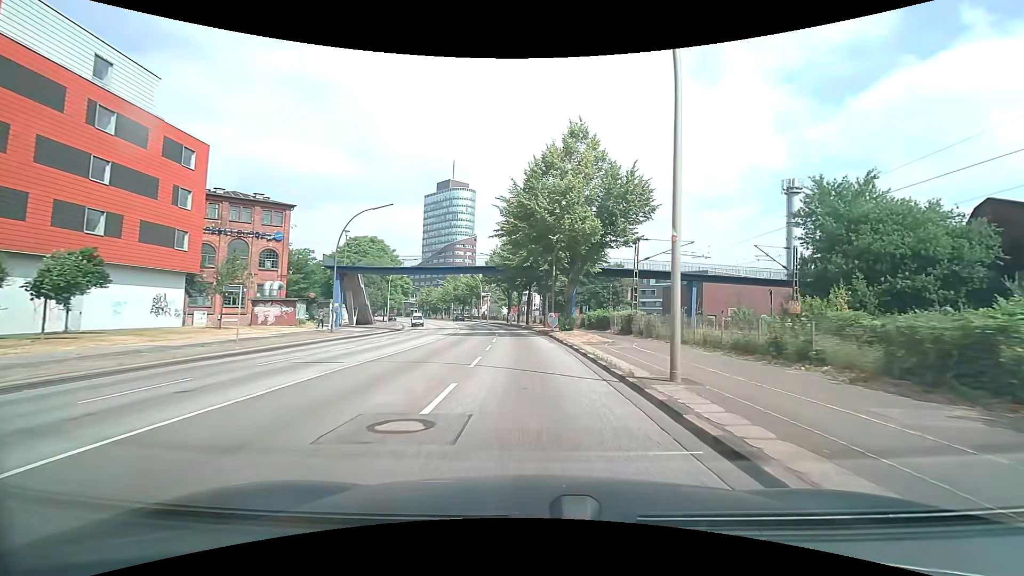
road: primary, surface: asphalt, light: Day
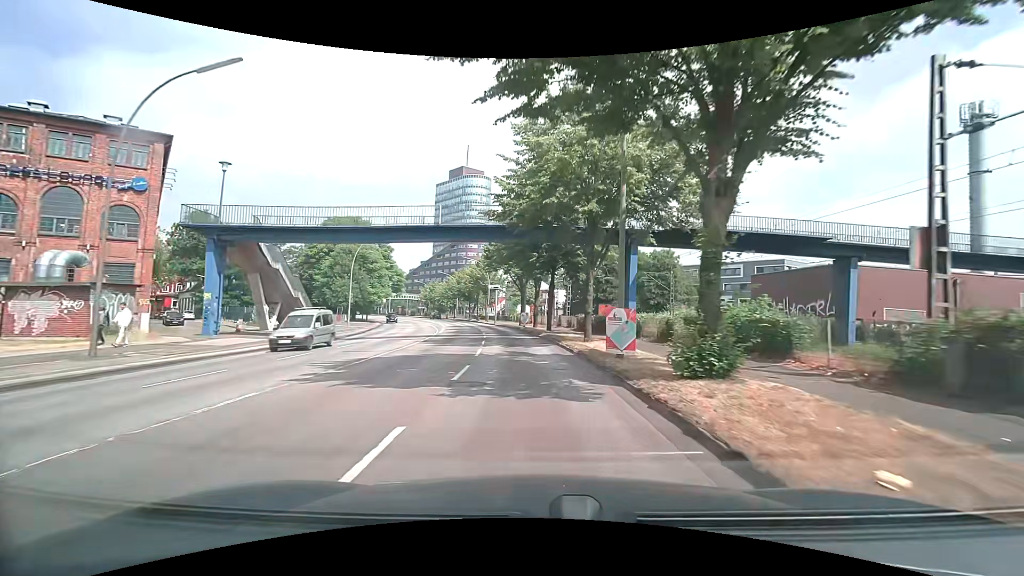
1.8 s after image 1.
(-0.3, +22.8) m; -2°
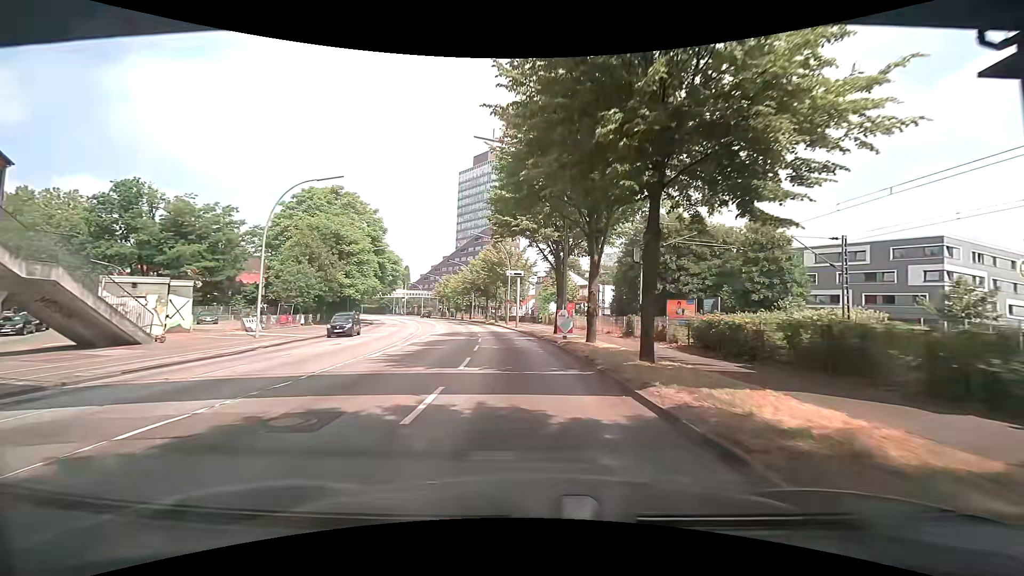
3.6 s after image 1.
(-0.8, +22.8) m; -4°
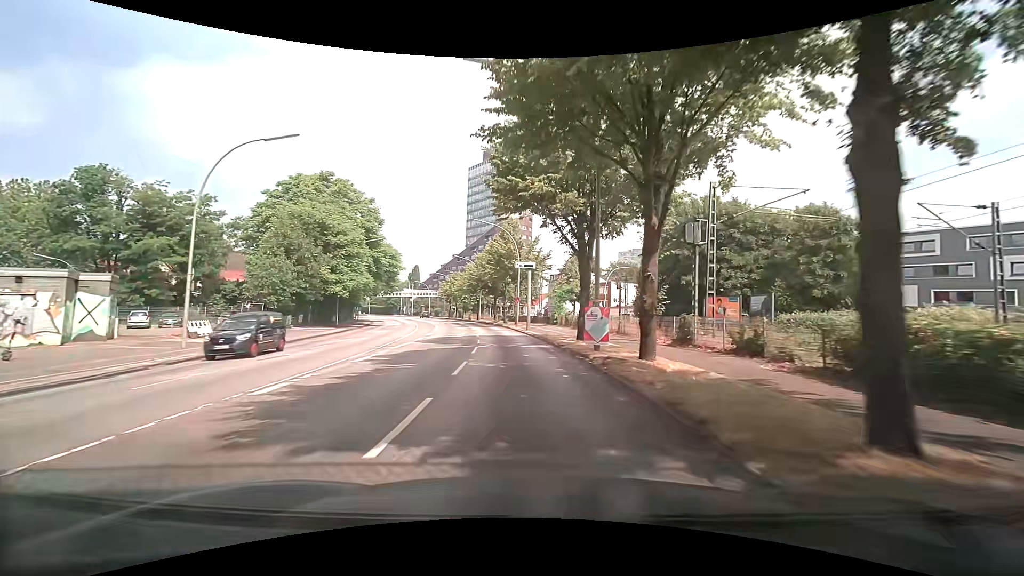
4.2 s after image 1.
(-0.1, +7.6) m; -1°
